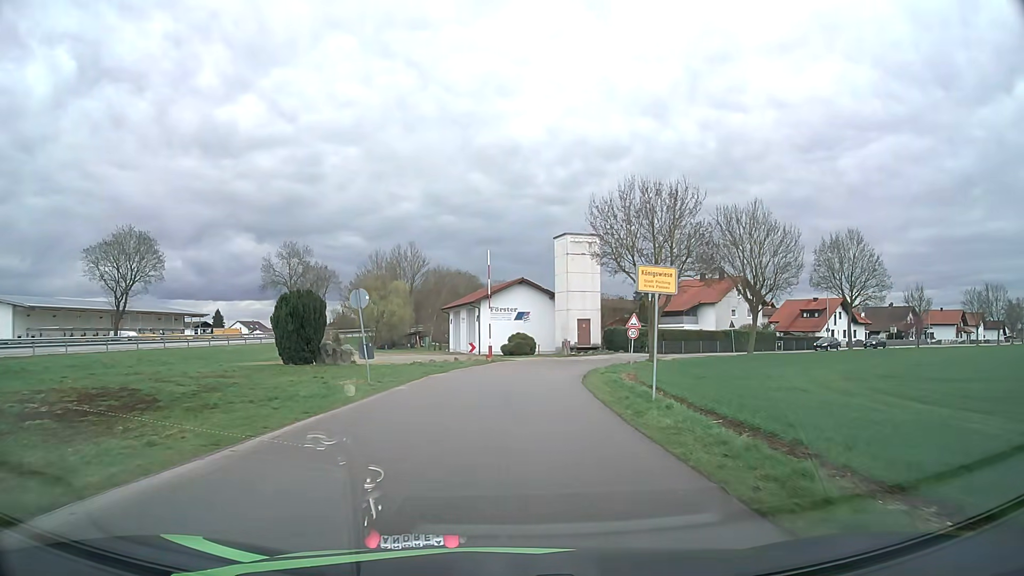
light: Day
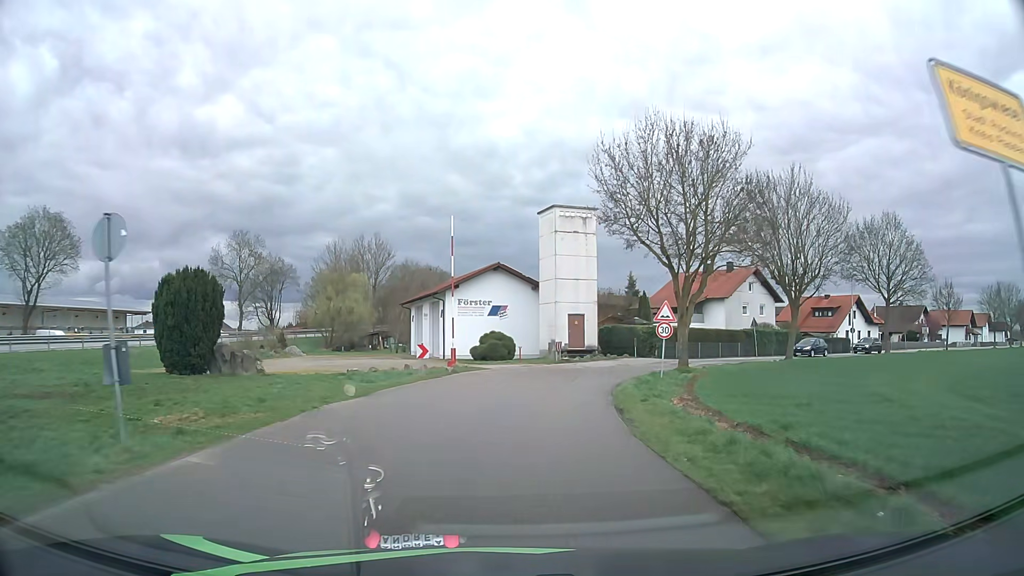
(+0.2, +12.1) m; +2°
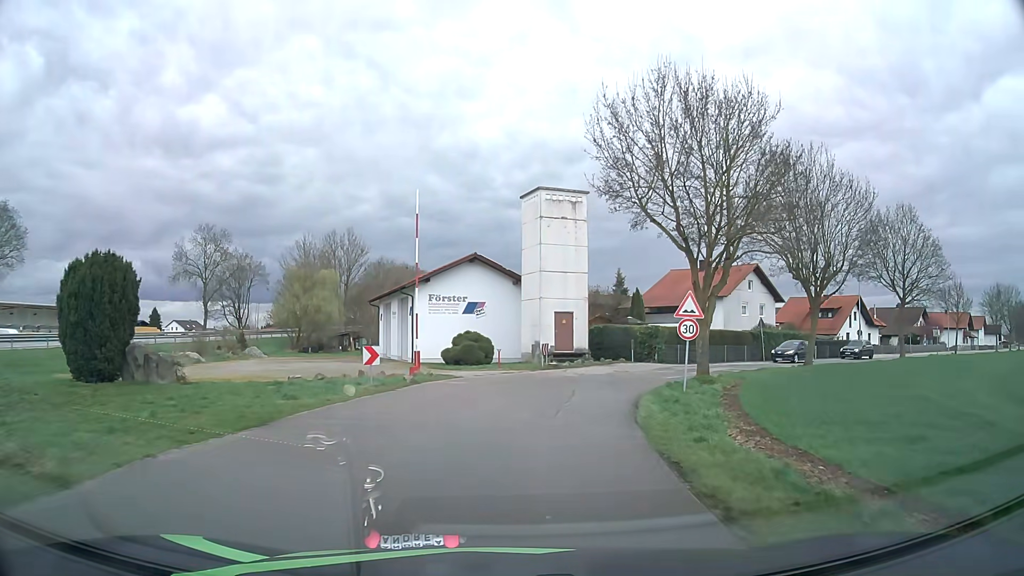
(+0.1, +5.8) m; +2°
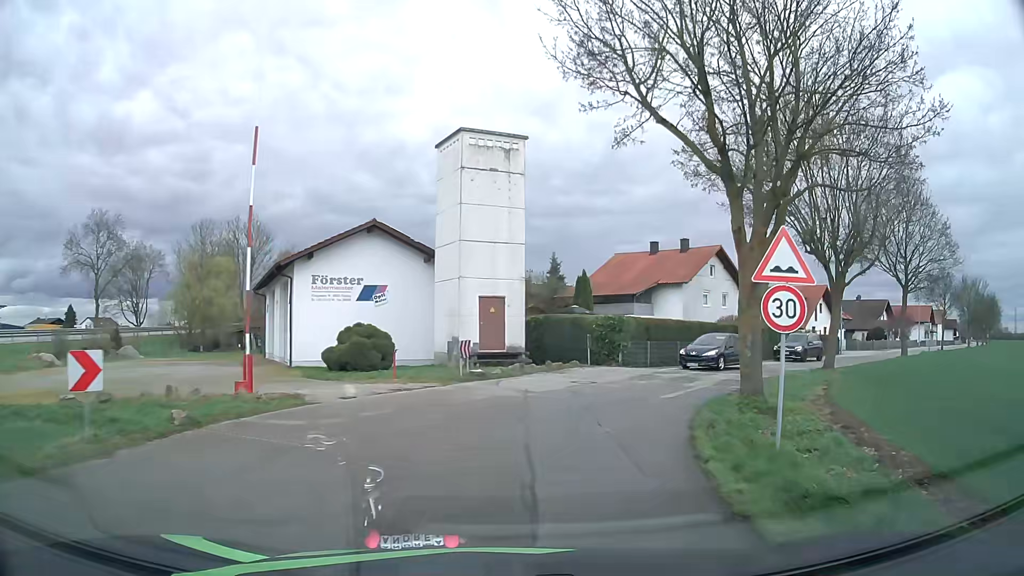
(+0.6, +10.5) m; +7°
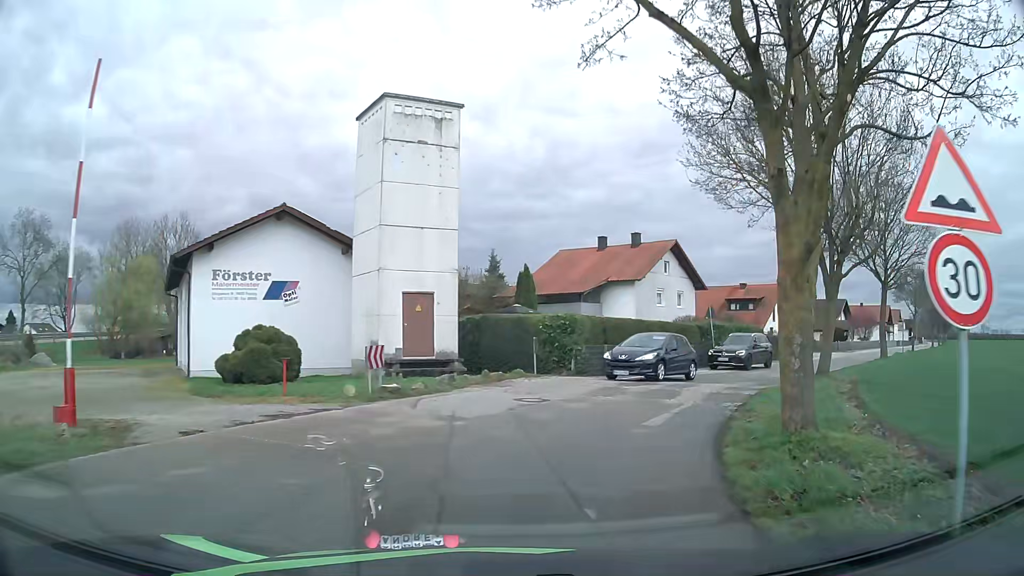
(+0.2, +4.6) m; +5°
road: unclassified
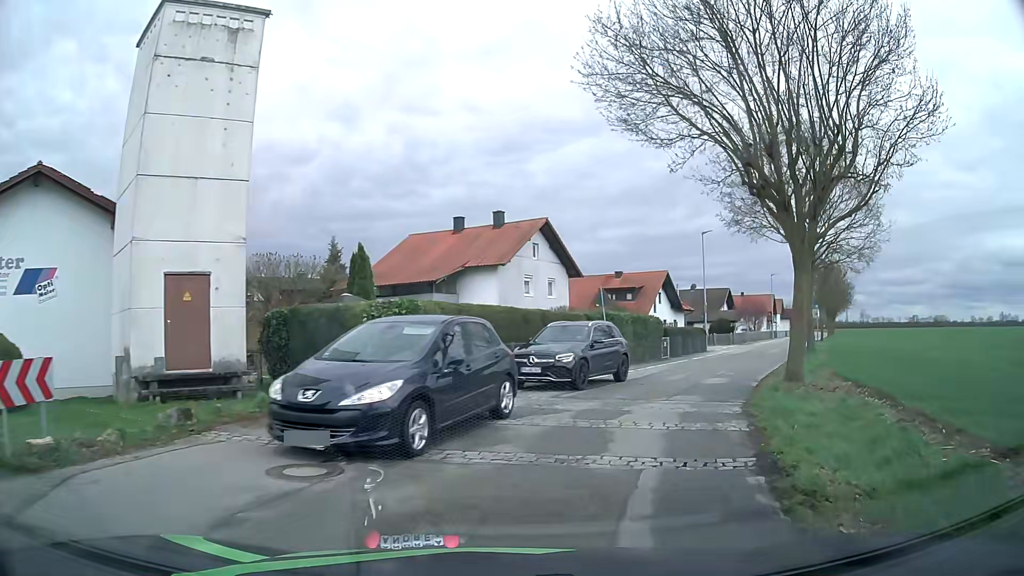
(+0.8, +7.8) m; +12°
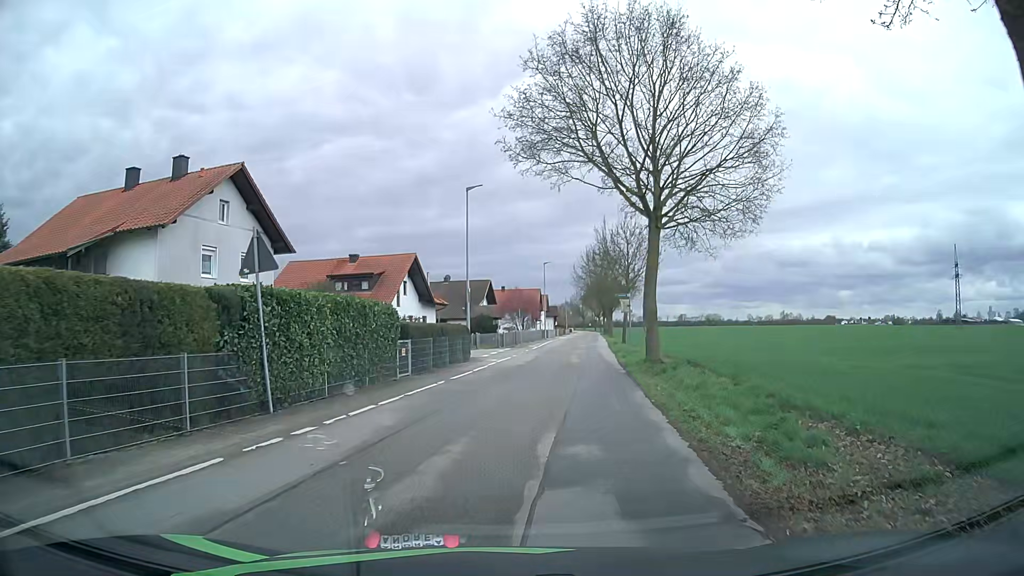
(+3.0, +14.0) m; +22°
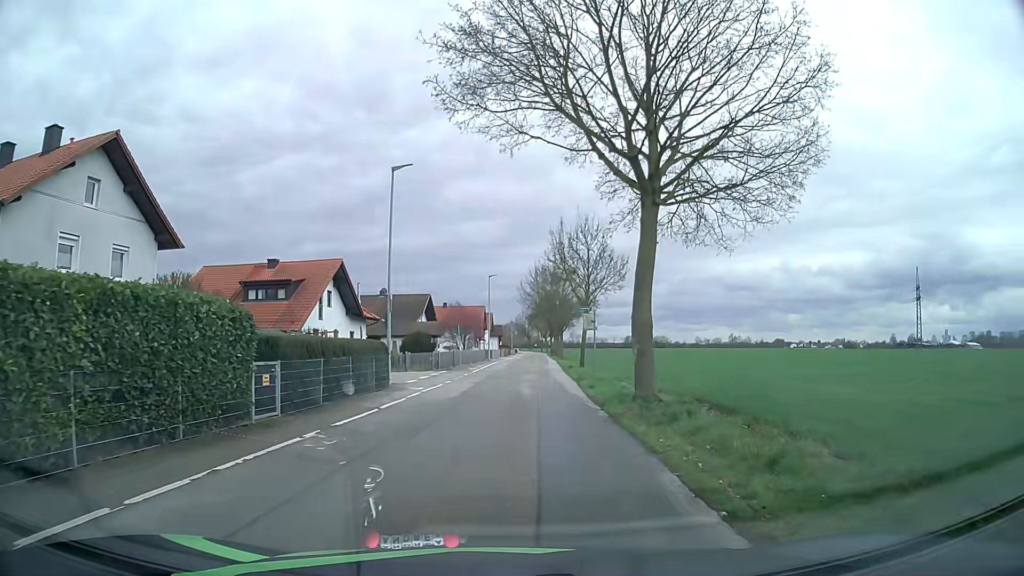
(+0.2, +7.3) m; +4°
(0, +10) (0, +20) (+1, +30) (+1, +40) (+2, +50) (+2, +60) (+3, +70) (+3, +80) (+4, +90) (+4, +100) m
